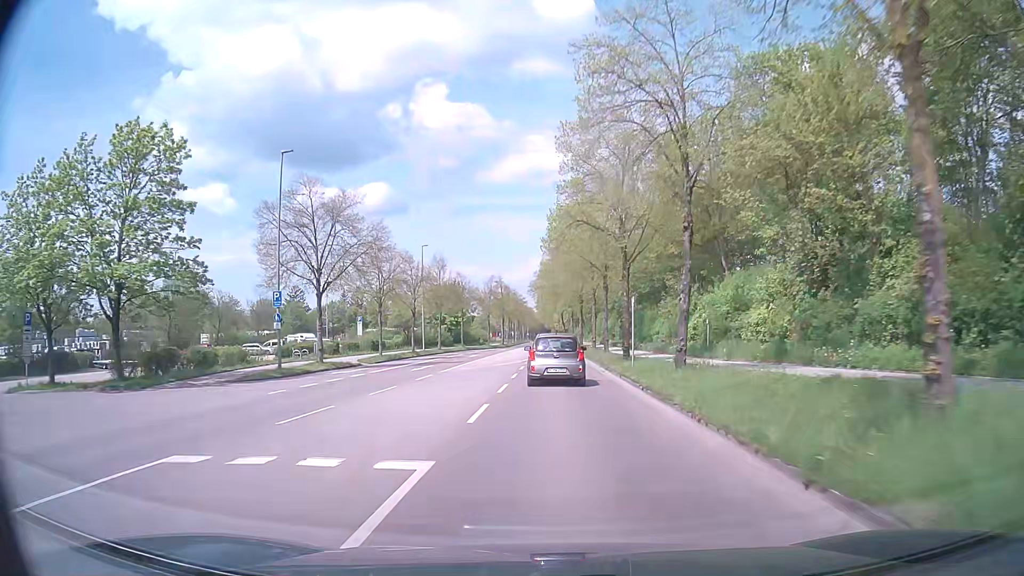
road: tertiary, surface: asphalt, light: Day
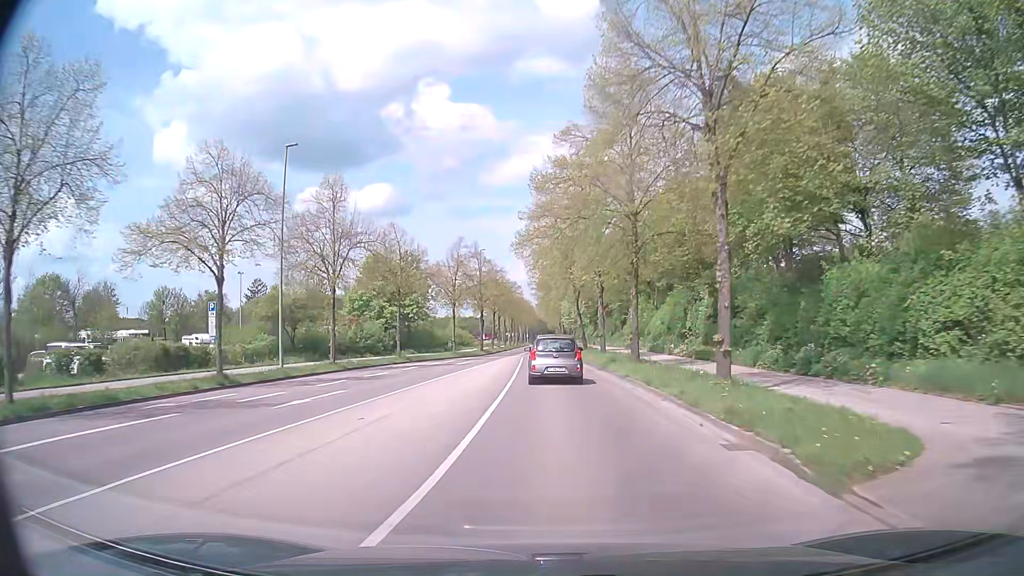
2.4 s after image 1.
(0.0, +37.6) m; 0°
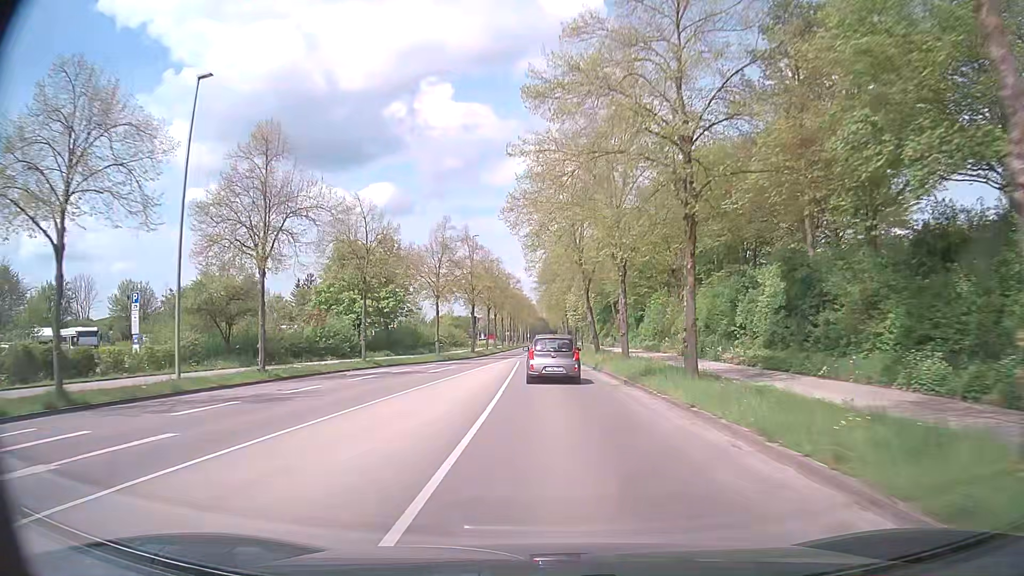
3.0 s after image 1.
(0.0, +9.6) m; 0°
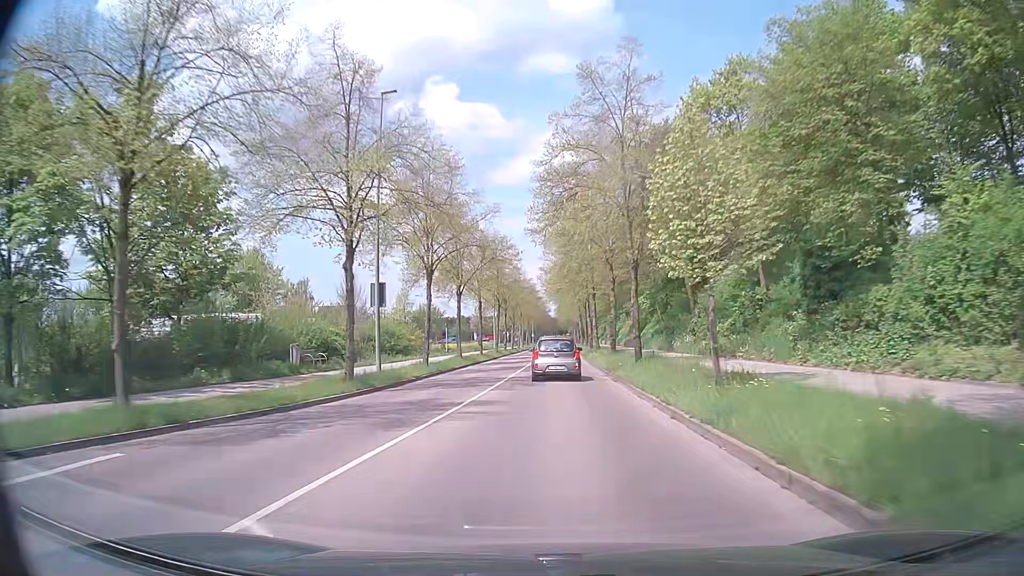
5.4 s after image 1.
(-0.1, +37.5) m; 0°
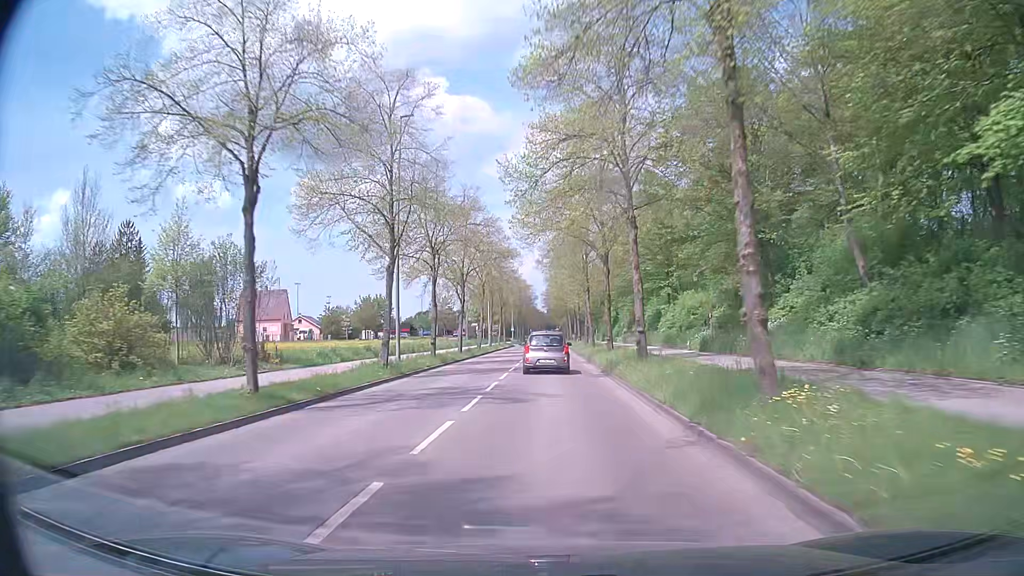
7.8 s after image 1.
(+0.4, +38.3) m; +1°
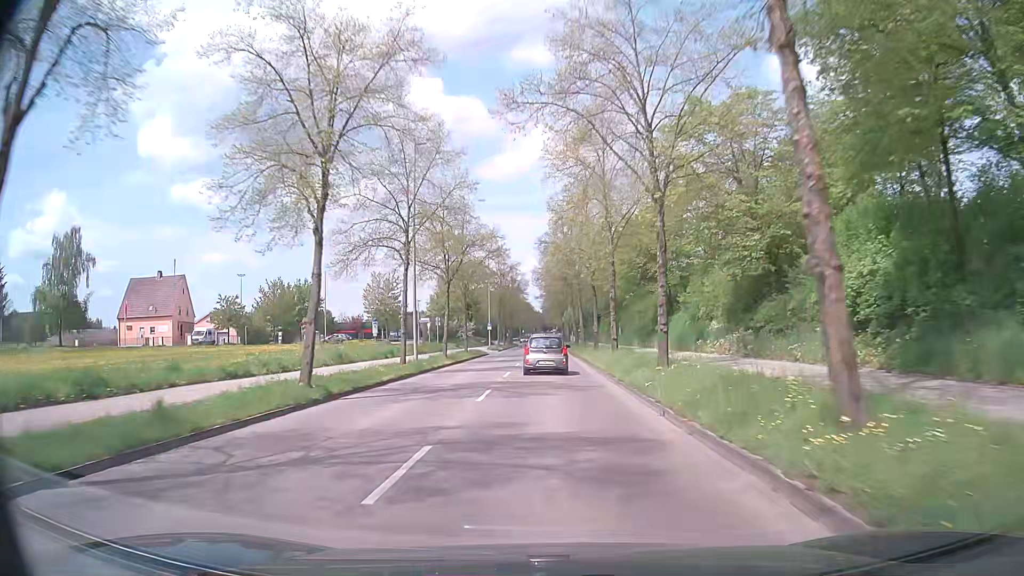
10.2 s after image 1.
(0.0, +38.2) m; 0°
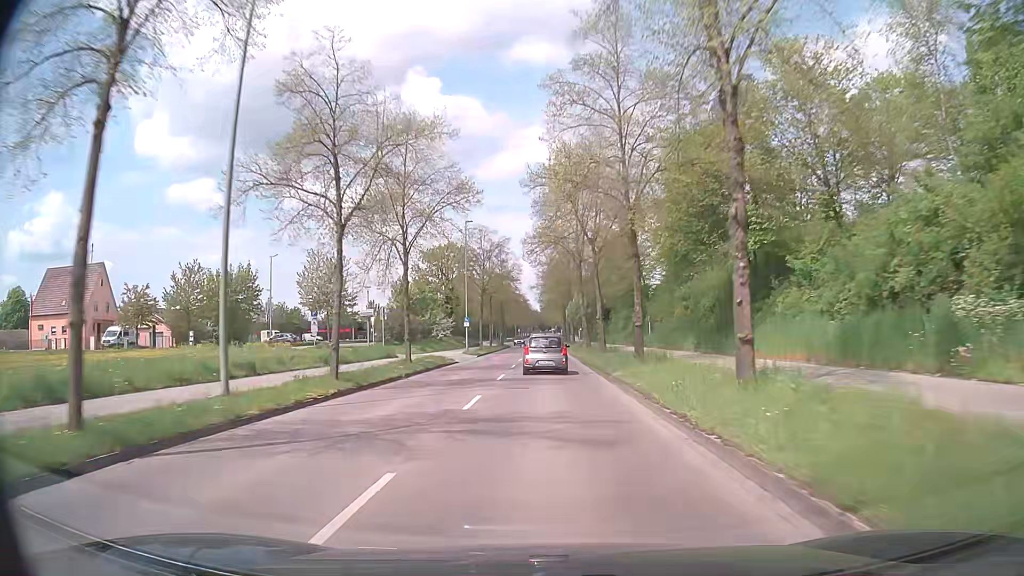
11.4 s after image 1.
(0.0, +19.8) m; -1°
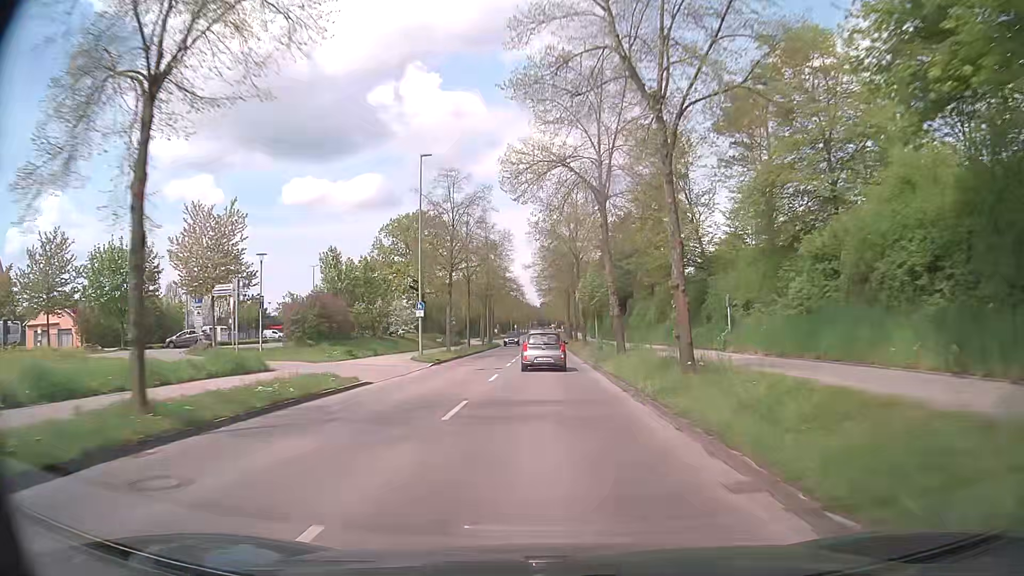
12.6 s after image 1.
(+0.3, +20.0) m; +1°
(0, +10) (0, +20) (0, +30) (0, +40) (0, +50) (0, +60) (0, +70) (0, +80) (0, +90) (0, +100) m
